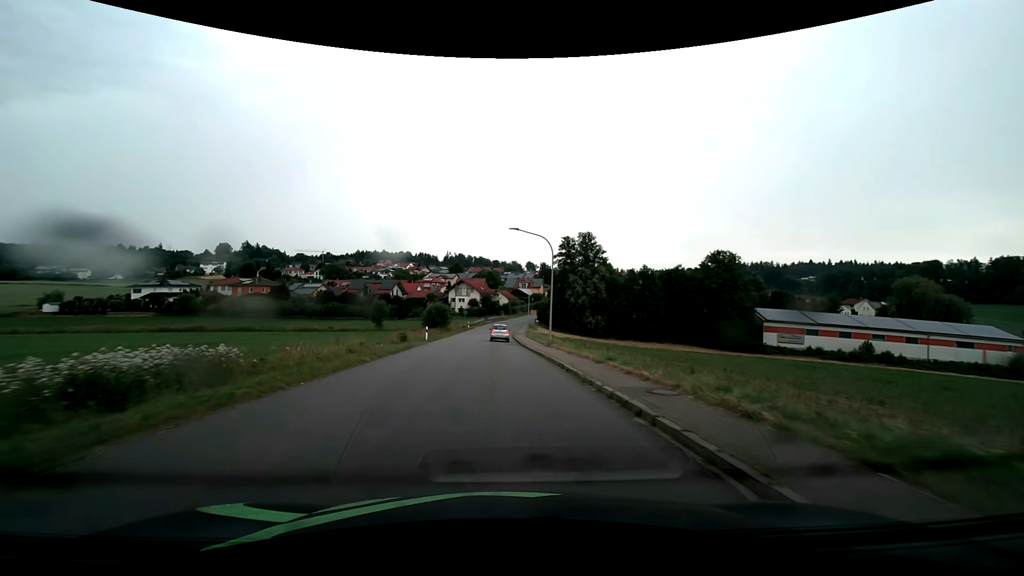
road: tertiary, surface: asphalt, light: Day
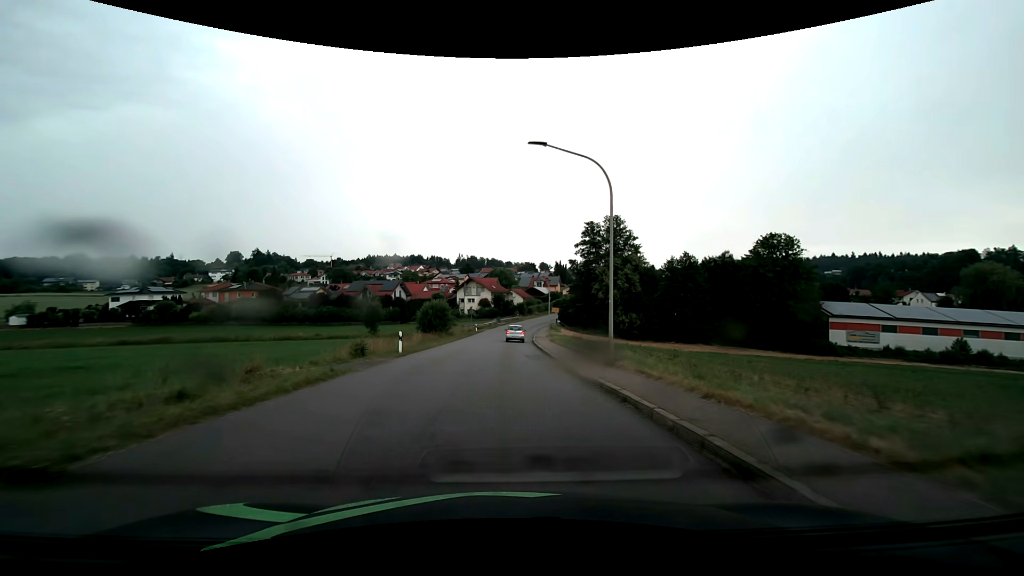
(-0.2, +14.7) m; -2°
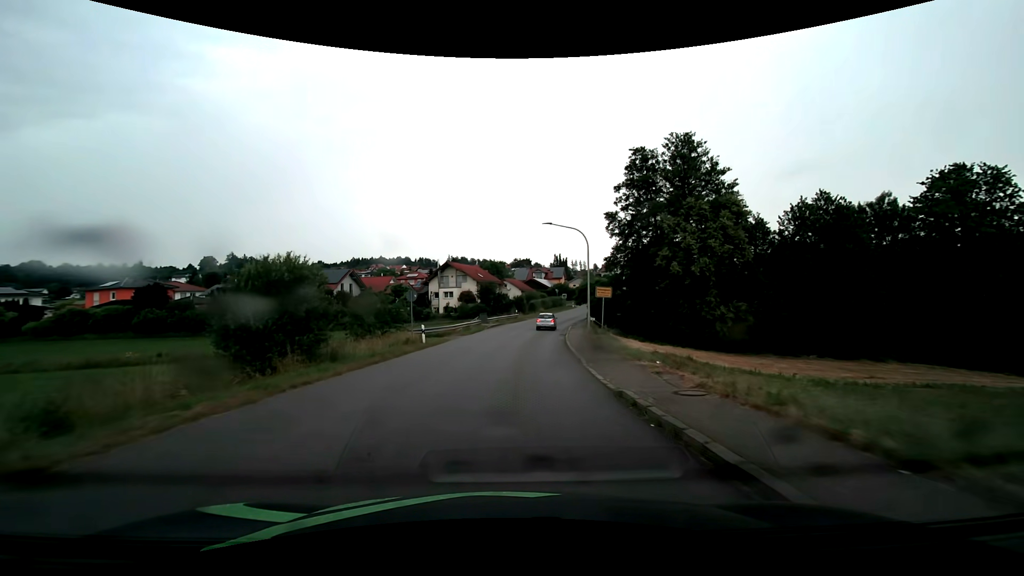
(+0.1, +36.5) m; +1°
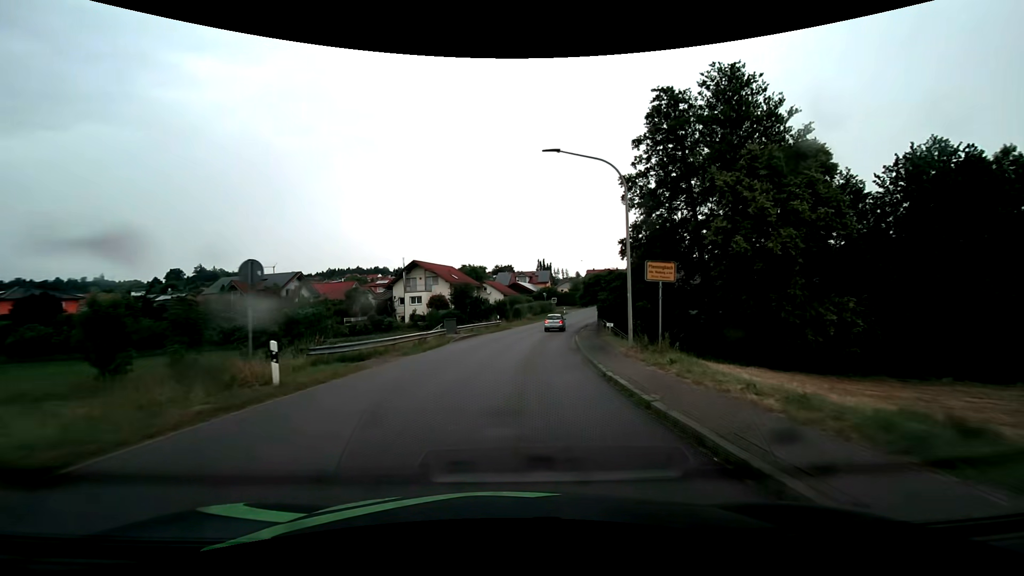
(+0.2, +14.6) m; +2°
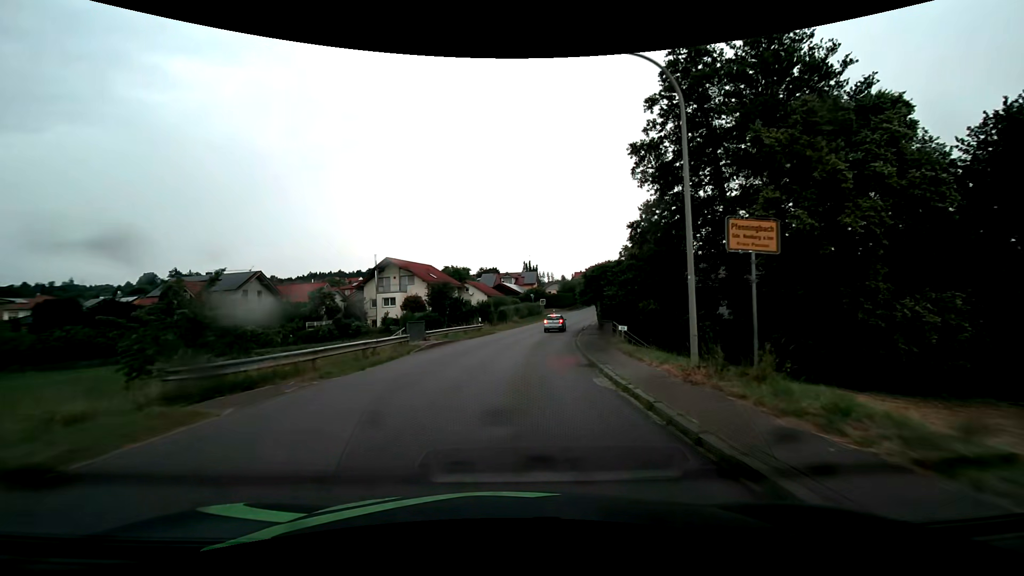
(+0.1, +7.2) m; +1°
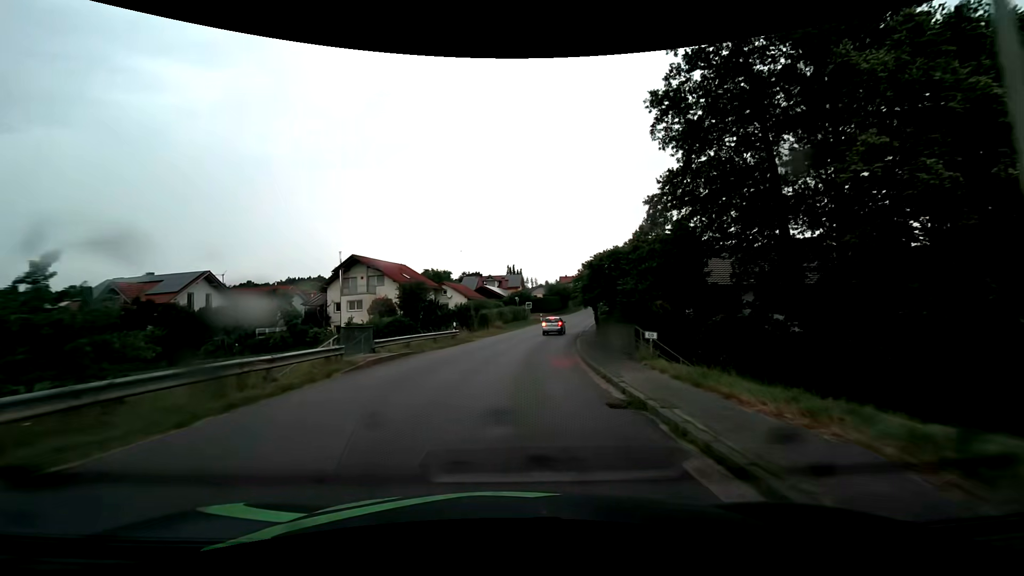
(+0.1, +7.2) m; +2°
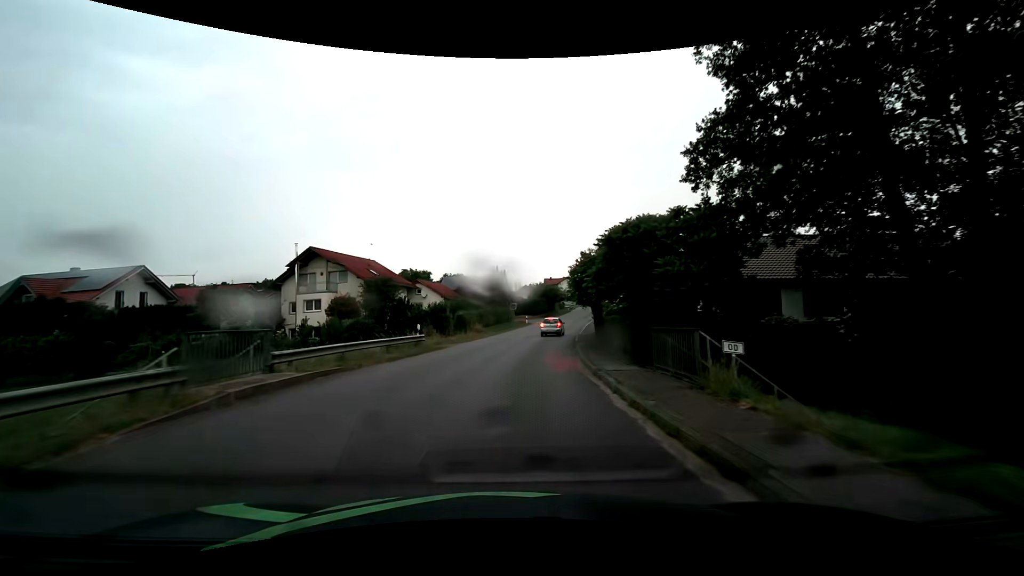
(+0.1, +7.2) m; +2°
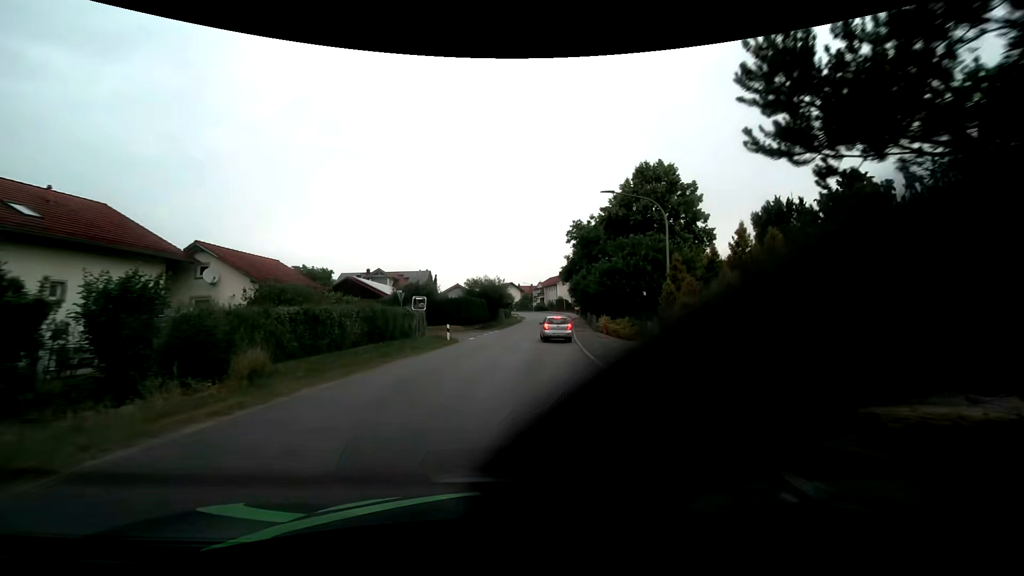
(+1.9, +32.1) m; +7°
(0, +10) (+1, +20) (+2, +30) (+3, +40) (+4, +50) (+5, +60) (+6, +70) (+8, +80) (+8, +90) (+8, +100) m
